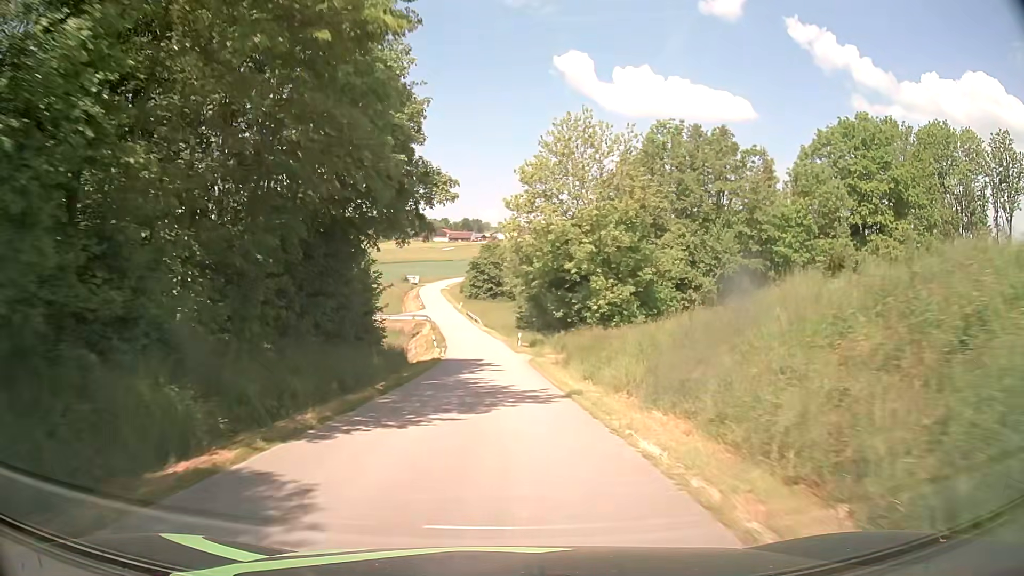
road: unclassified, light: Day
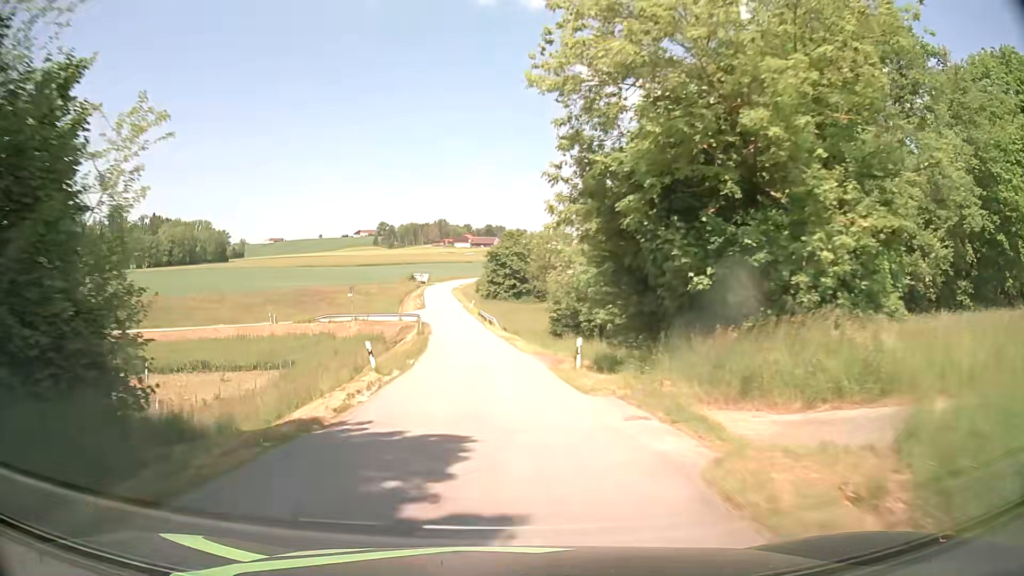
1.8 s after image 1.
(-0.6, +28.6) m; -2°
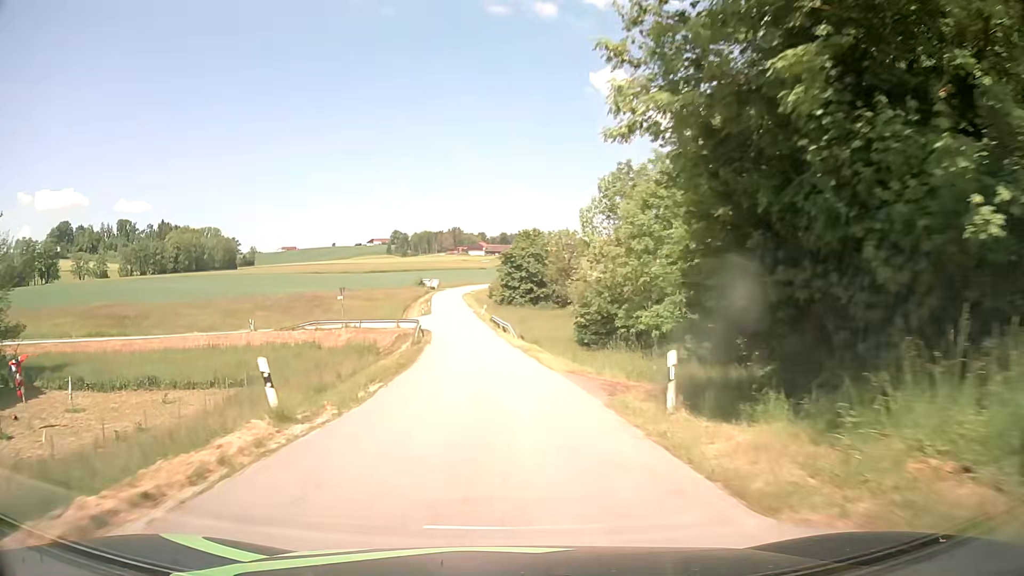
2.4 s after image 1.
(-0.1, +9.8) m; -1°
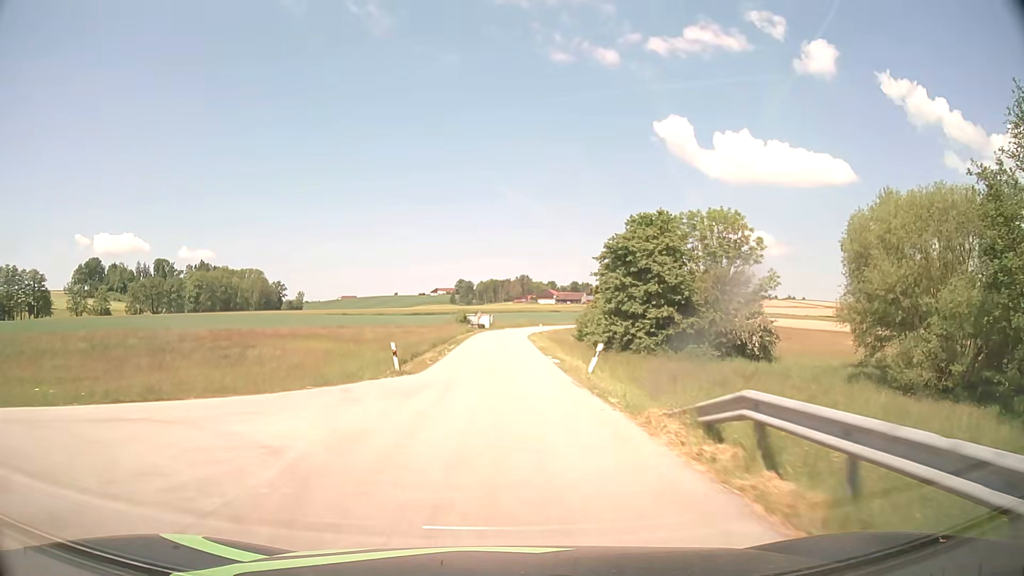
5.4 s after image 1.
(-3.1, +49.4) m; -6°
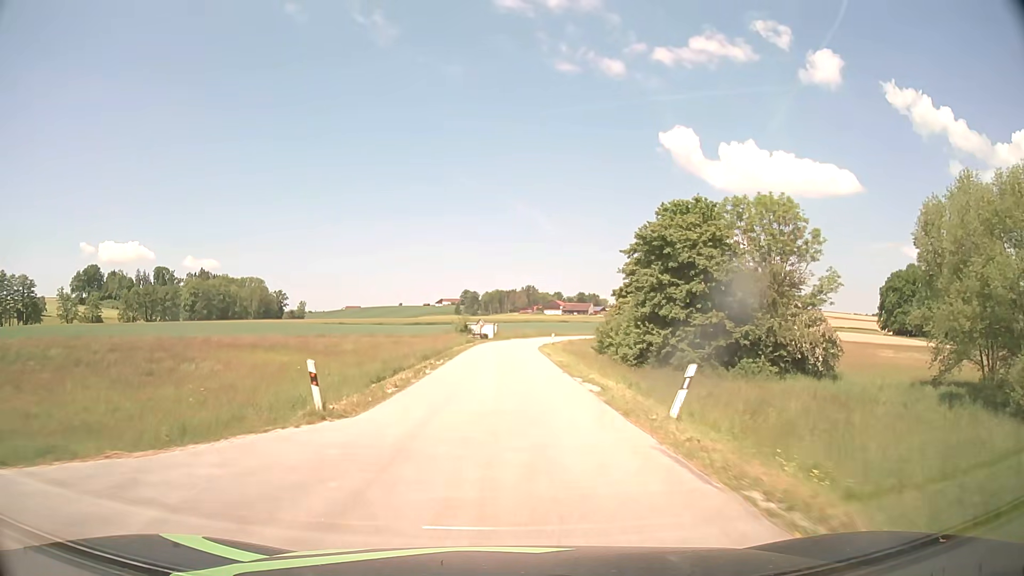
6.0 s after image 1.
(-0.1, +9.9) m; -1°
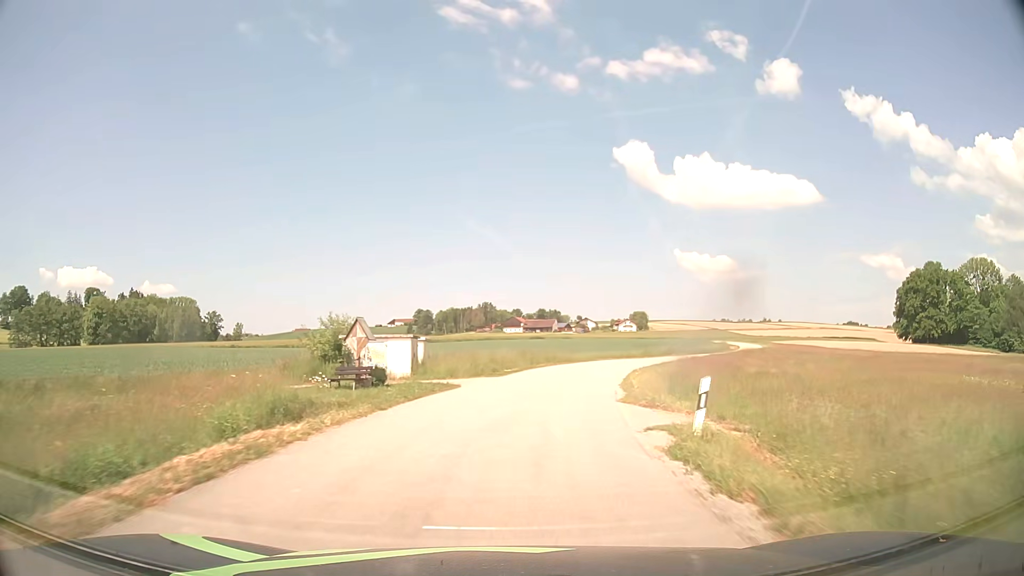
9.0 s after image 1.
(+0.5, +48.0) m; +3°
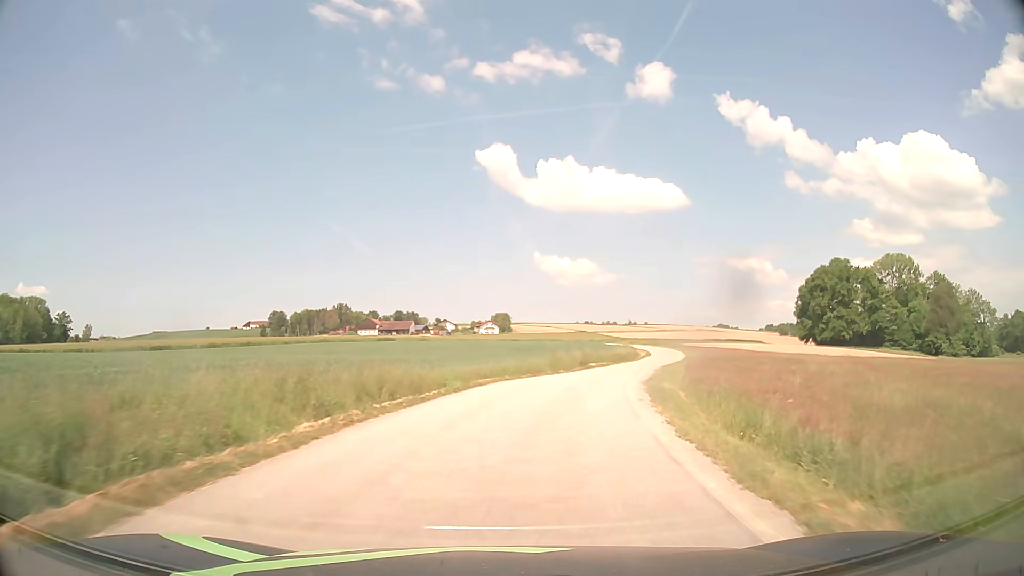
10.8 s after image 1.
(+2.4, +27.6) m; +11°
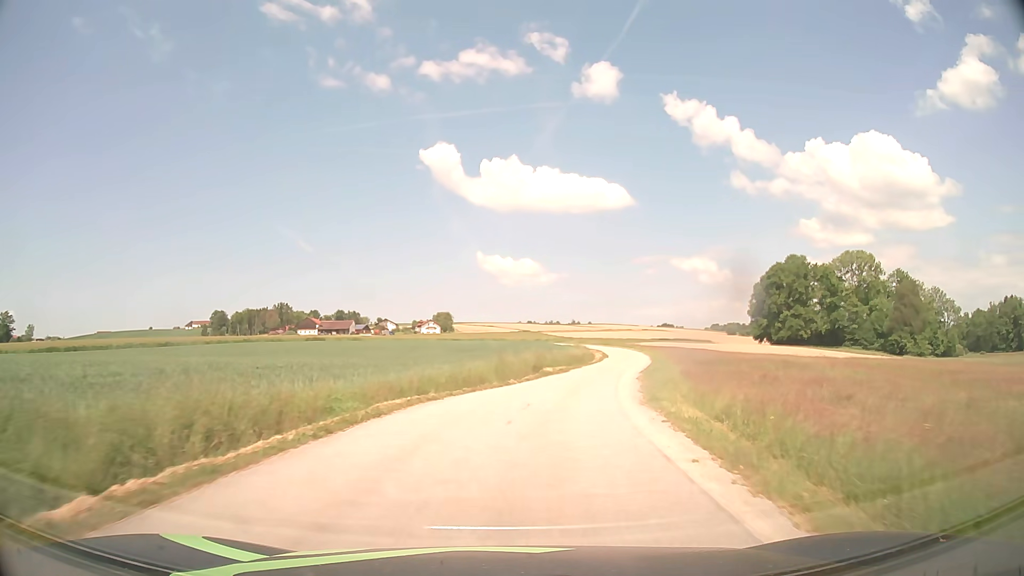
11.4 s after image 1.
(+0.4, +9.2) m; +5°
(0, +10) (+2, +20) (+4, +30) (+6, +39) (+9, +49) (+11, +59) (+13, +69) (+14, +79) (+15, +88) (+15, +98) m
